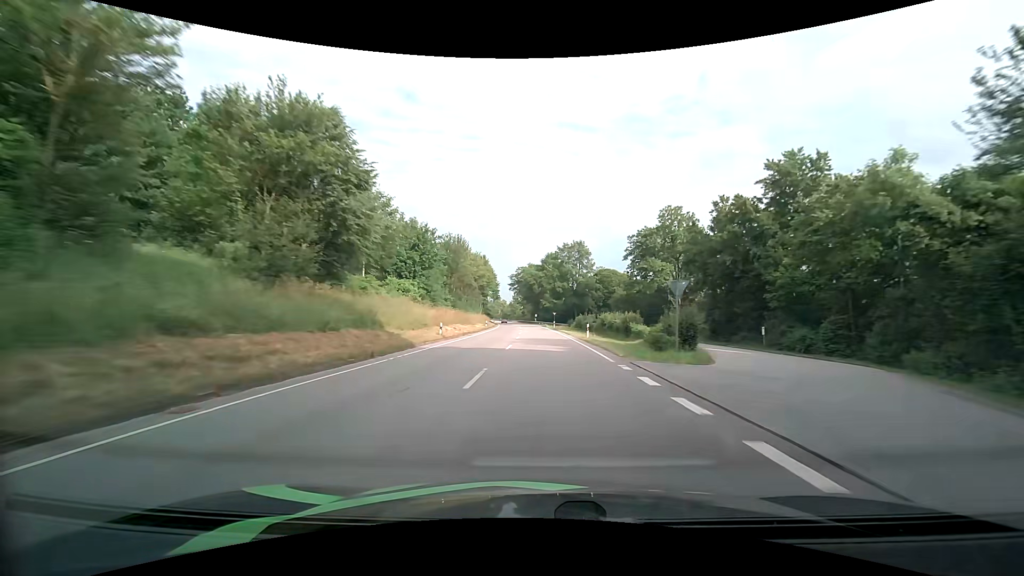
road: primary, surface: asphalt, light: Day
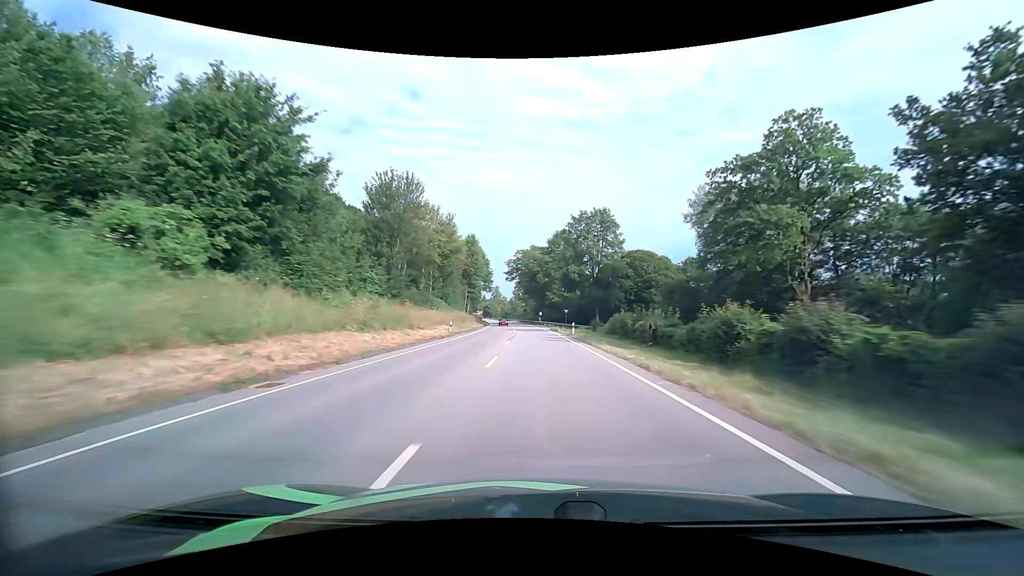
(-0.1, +32.8) m; 0°
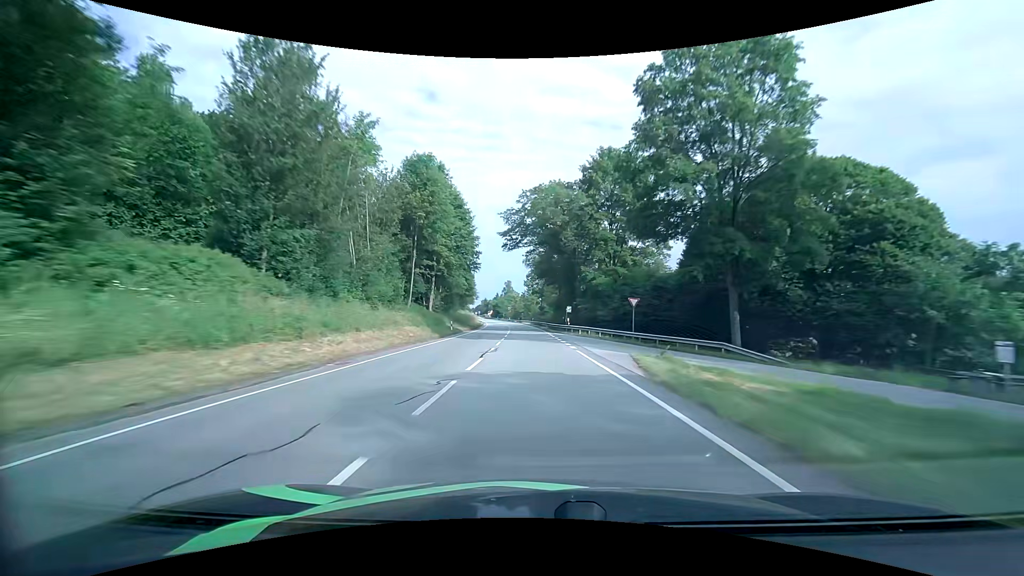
(-0.6, +49.6) m; -2°
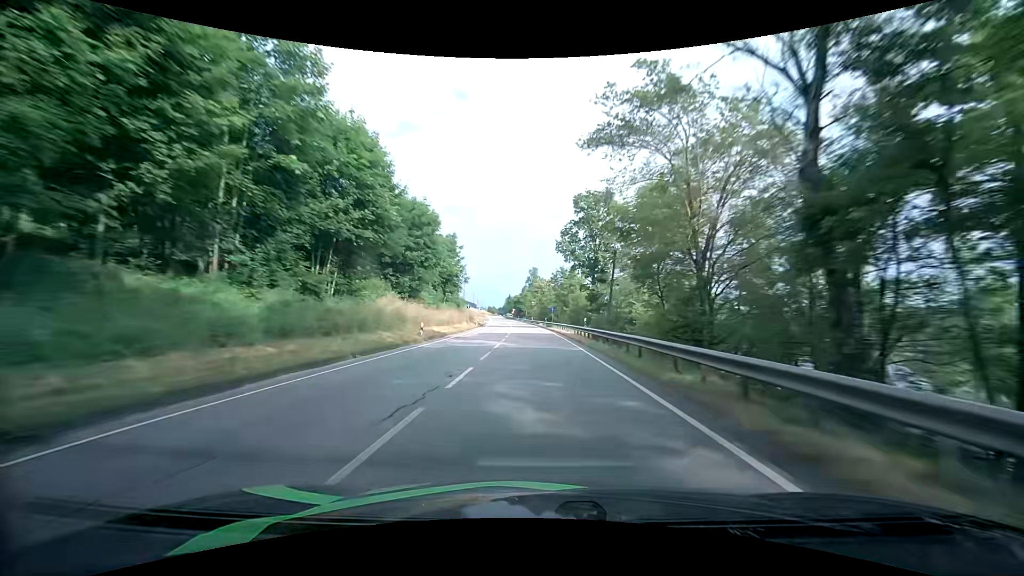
(-2.0, +64.8) m; -4°
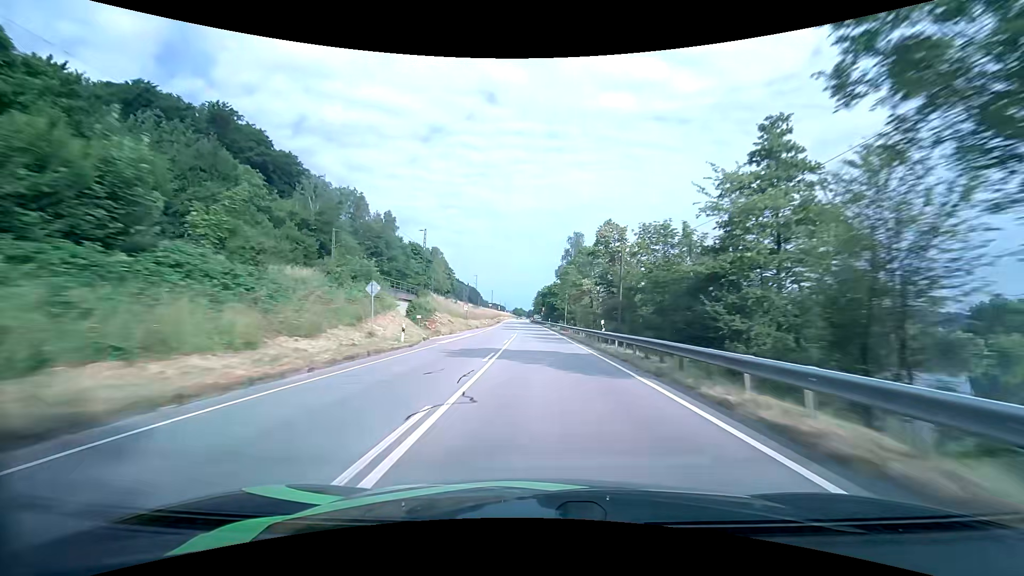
(-2.7, +79.4) m; -3°
(0, +10) (0, +20) (0, +30) (0, +40) (-1, +50) (-1, +60) (-1, +70) (-2, +80) (-2, +90) (-3, +100) m
